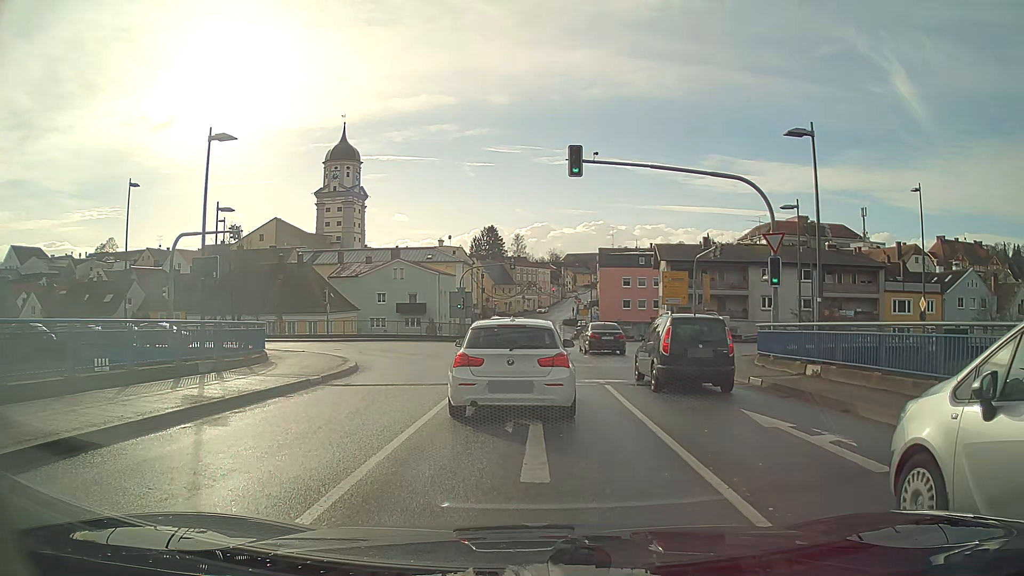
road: secondary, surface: asphalt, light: Day
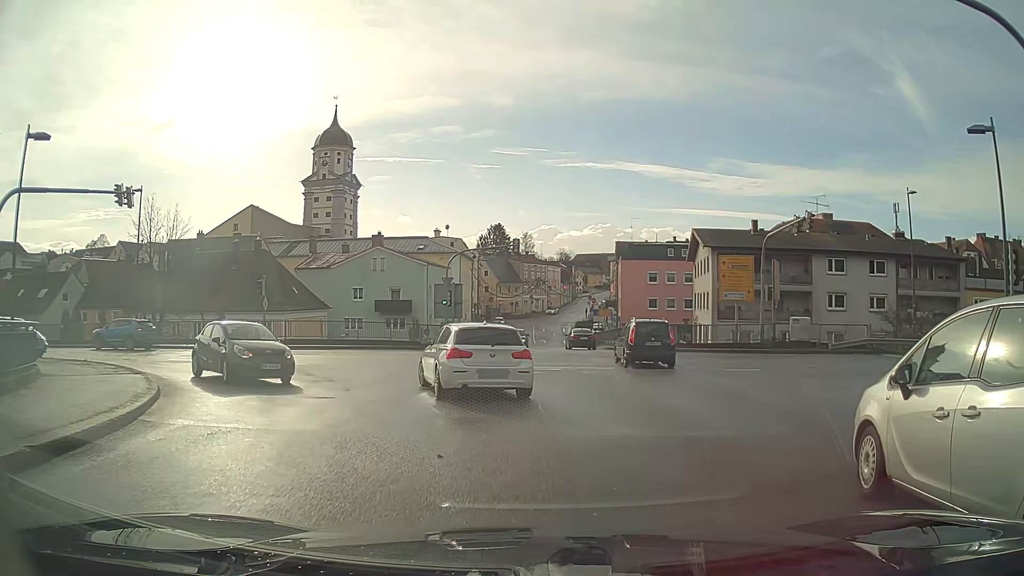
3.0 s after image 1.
(-0.1, +14.3) m; -1°
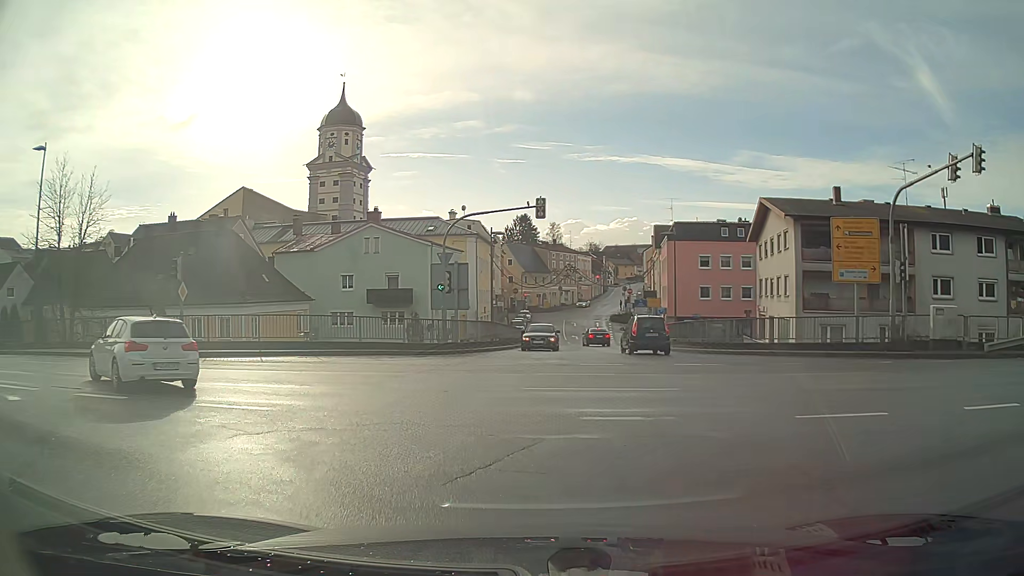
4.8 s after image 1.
(-0.3, +12.1) m; -5°
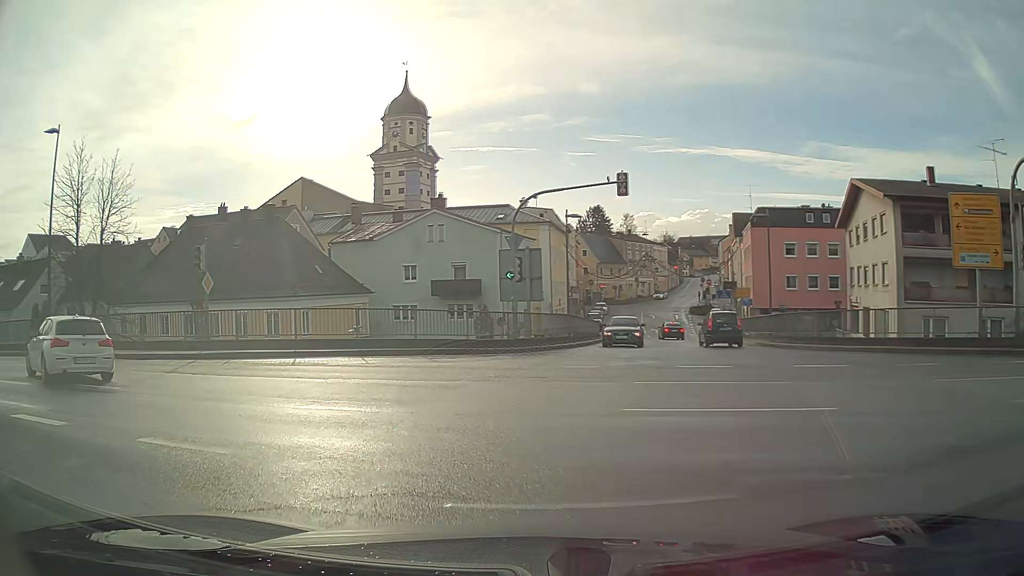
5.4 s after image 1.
(-0.2, +3.8) m; -9°
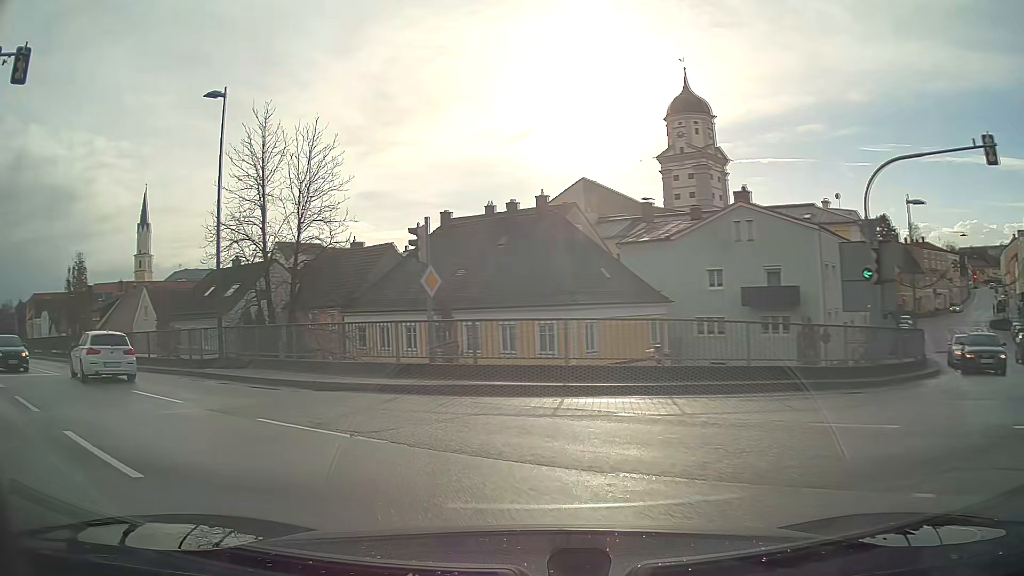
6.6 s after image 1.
(-1.6, +7.6) m; -25°
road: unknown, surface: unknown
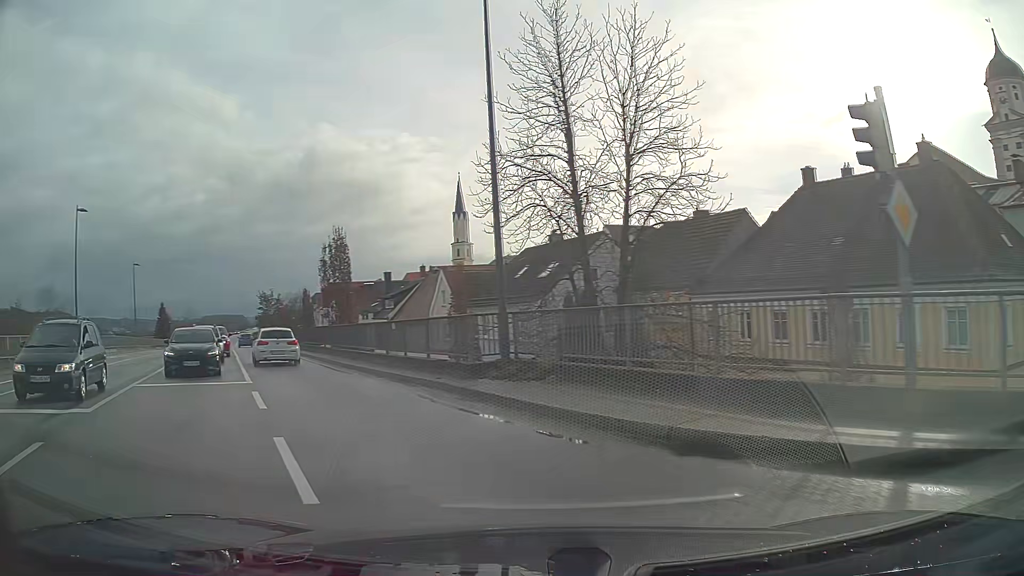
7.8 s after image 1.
(-2.1, +8.3) m; -27°
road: primary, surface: asphalt
